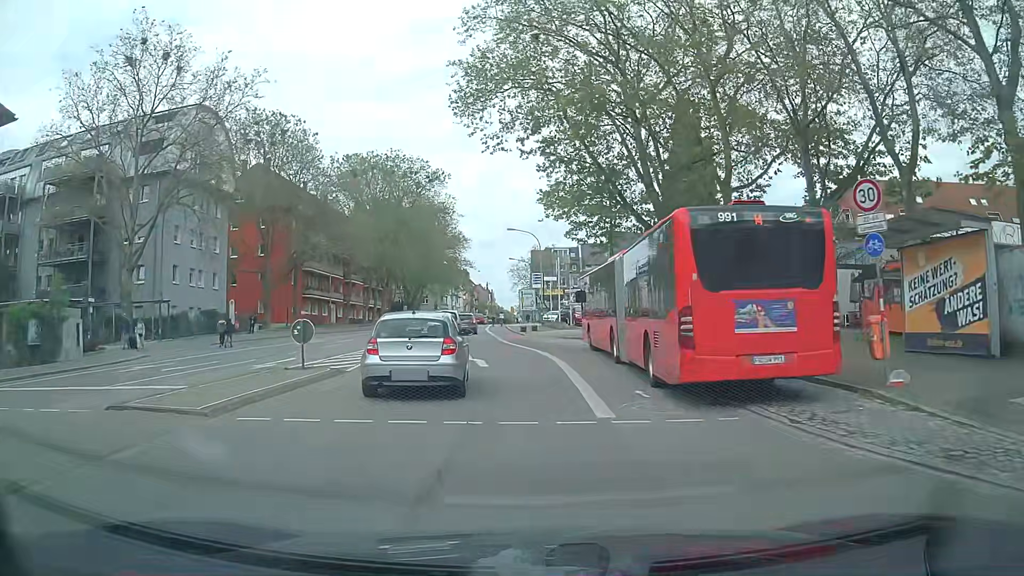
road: secondary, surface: asphalt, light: Day
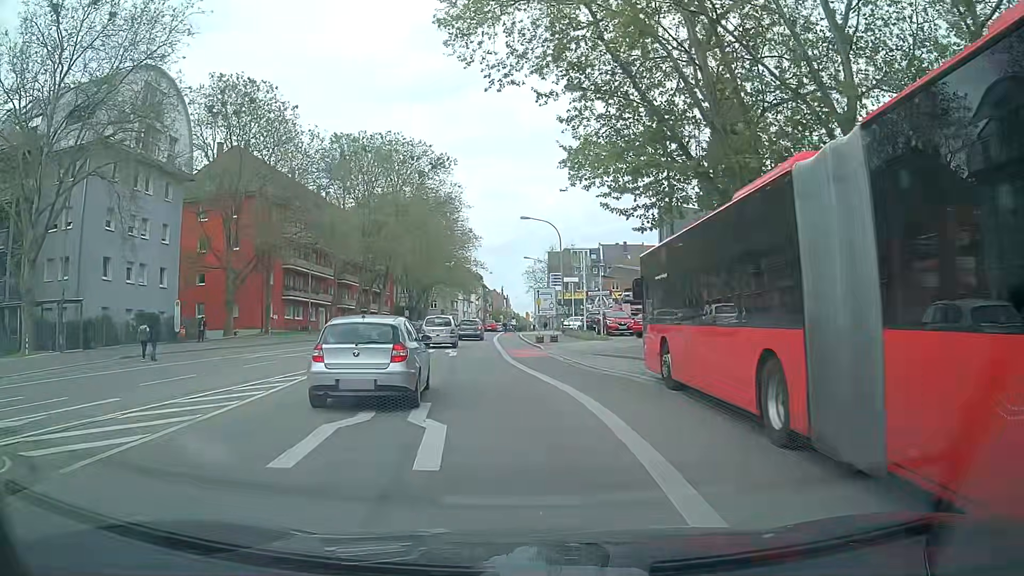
(-0.1, +11.6) m; -2°
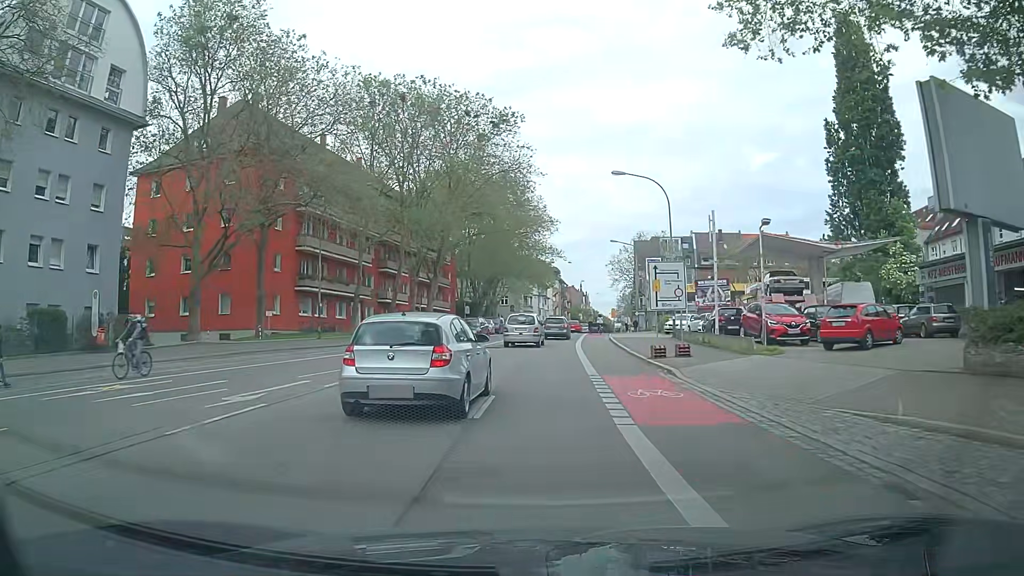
(-0.8, +16.6) m; -6°
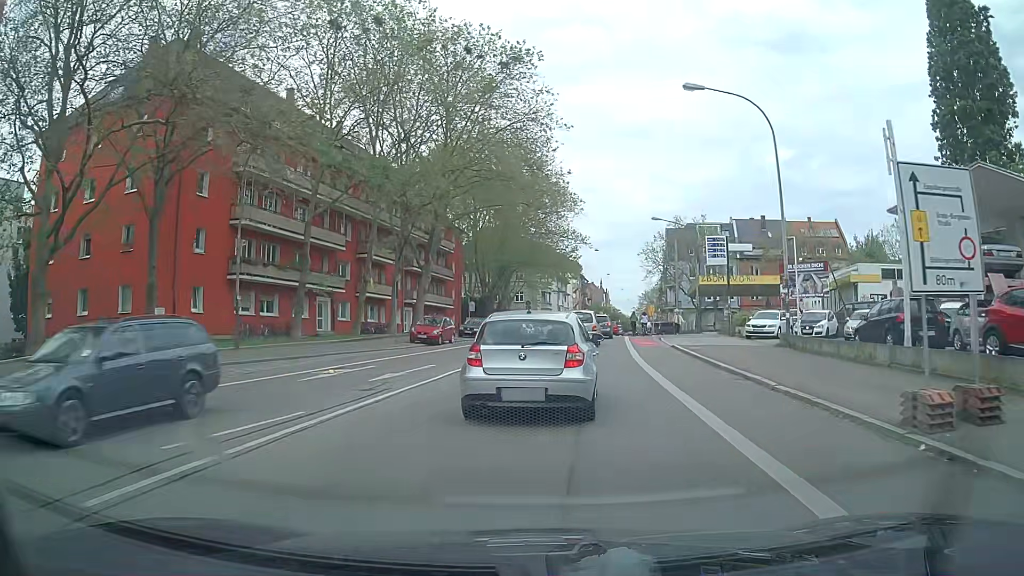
(-0.3, +14.9) m; -1°
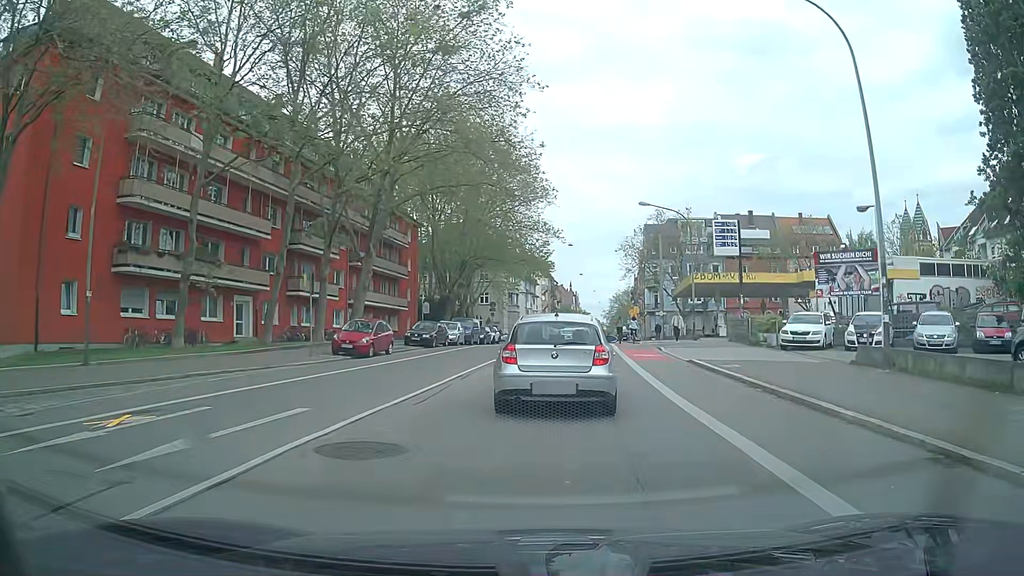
(+0.2, +9.0) m; +3°
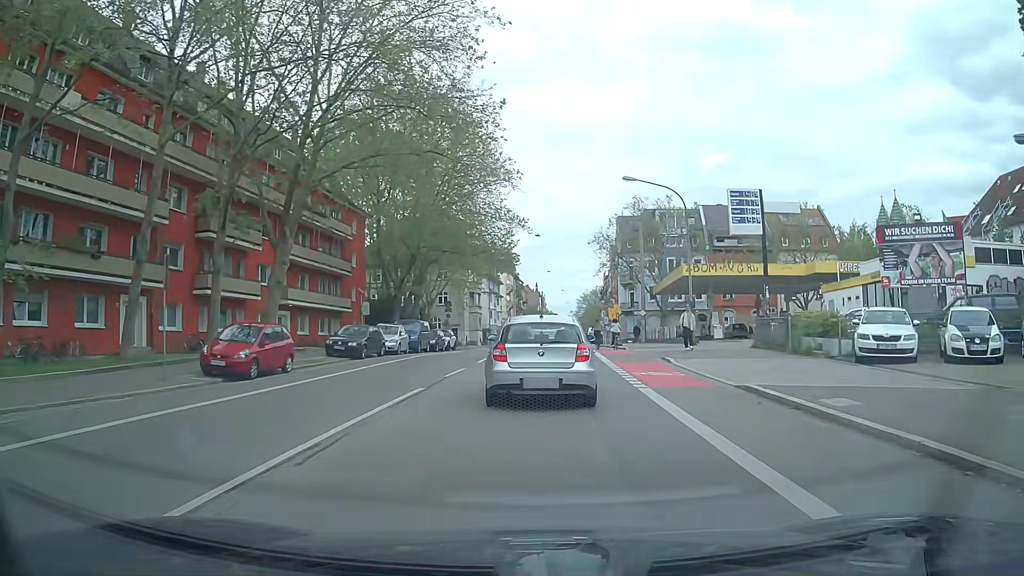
(+0.3, +8.8) m; +3°
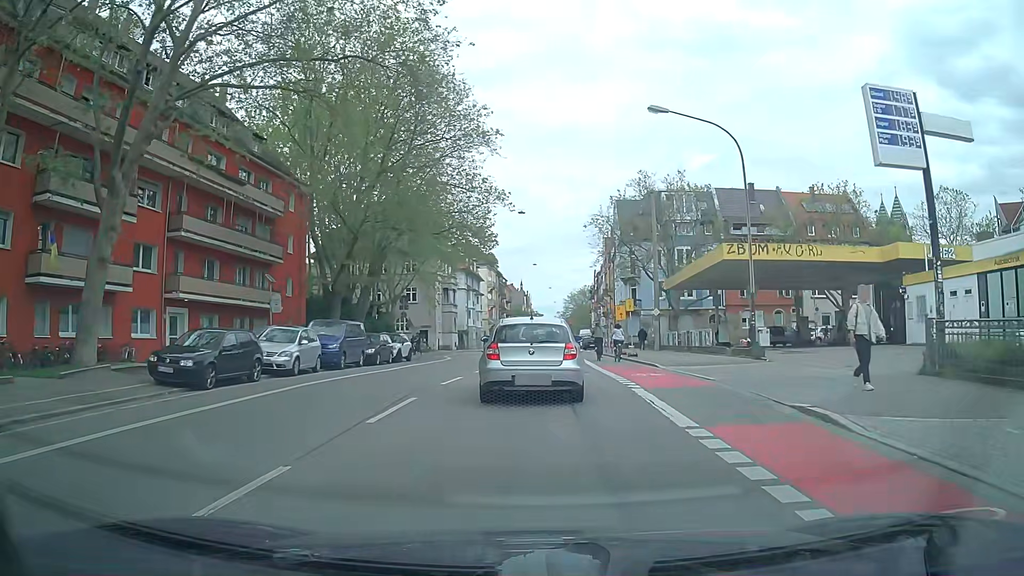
(+0.2, +13.4) m; +1°
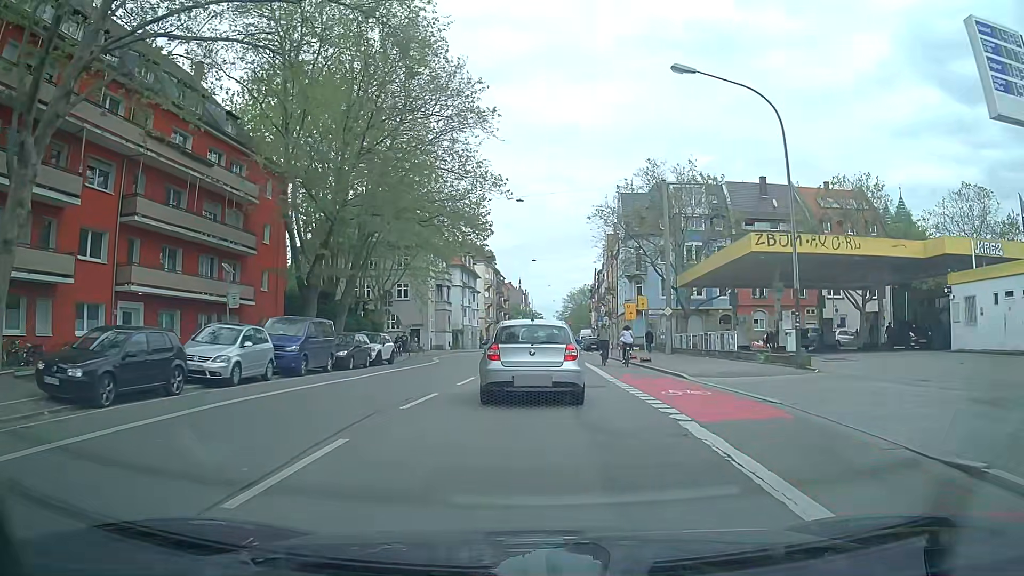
(0.0, +4.5) m; 0°
